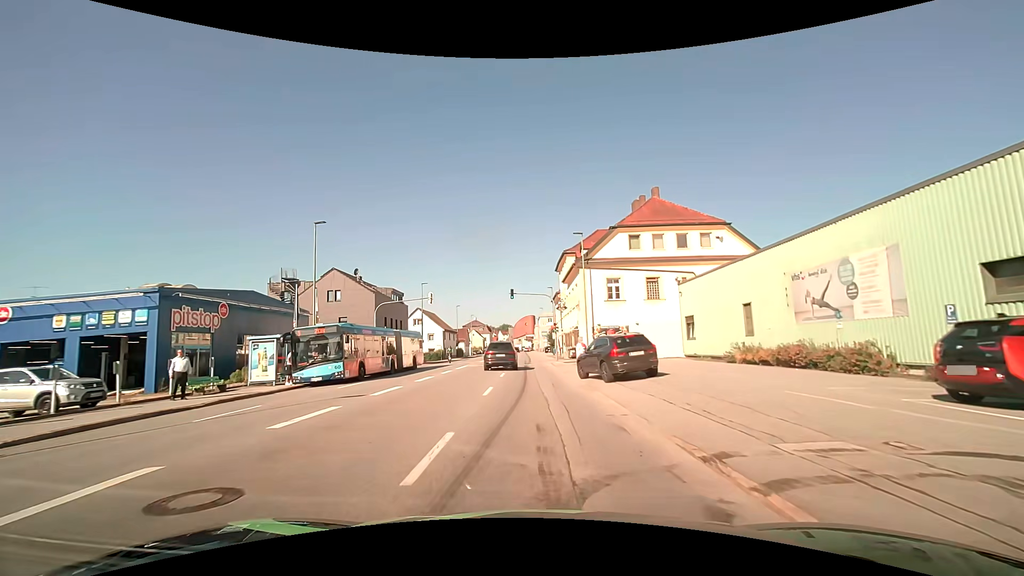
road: tertiary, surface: asphalt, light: Day
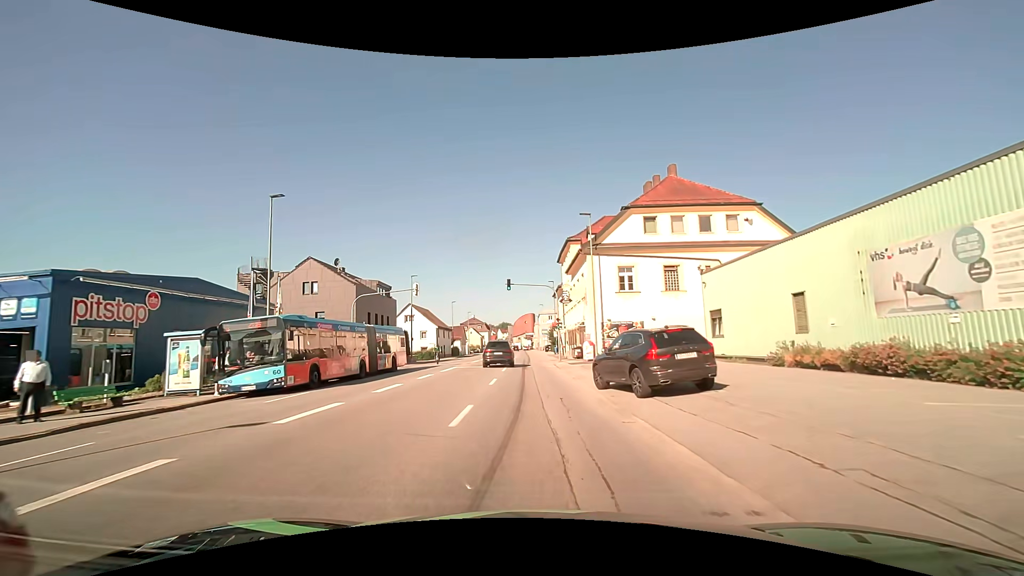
(0.0, +5.6) m; 0°
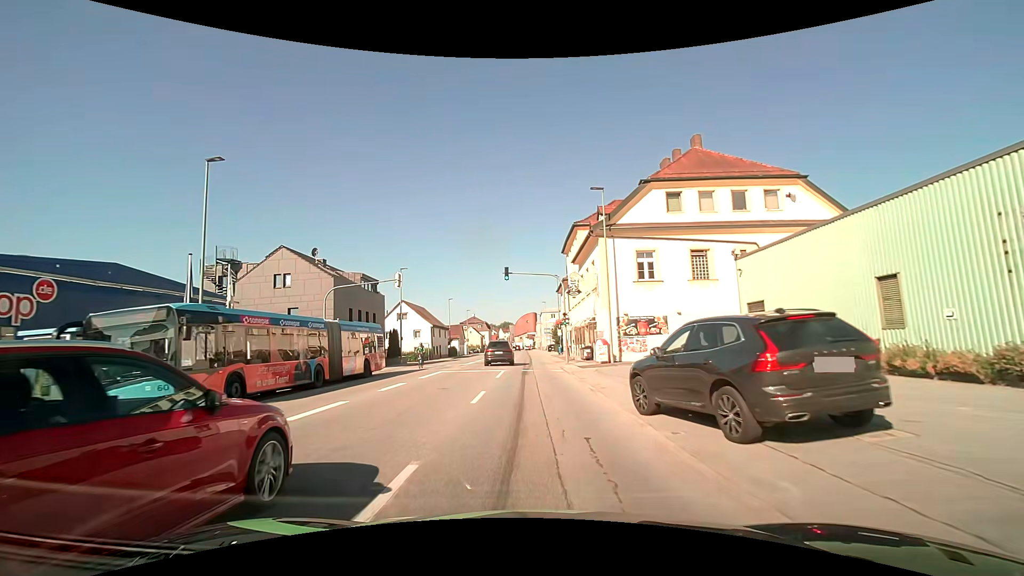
(0.0, +5.7) m; 0°
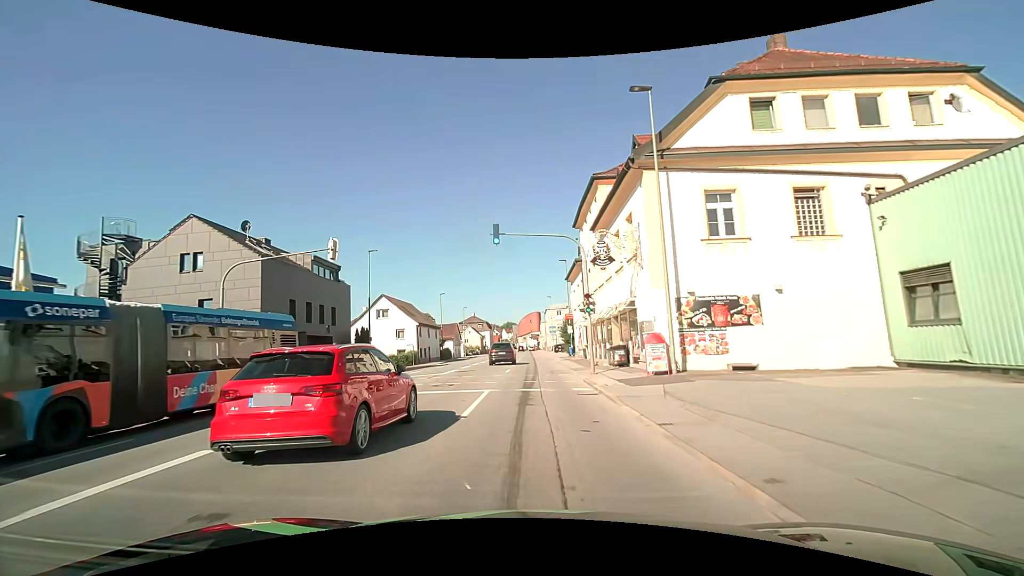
(0.0, +11.7) m; -1°
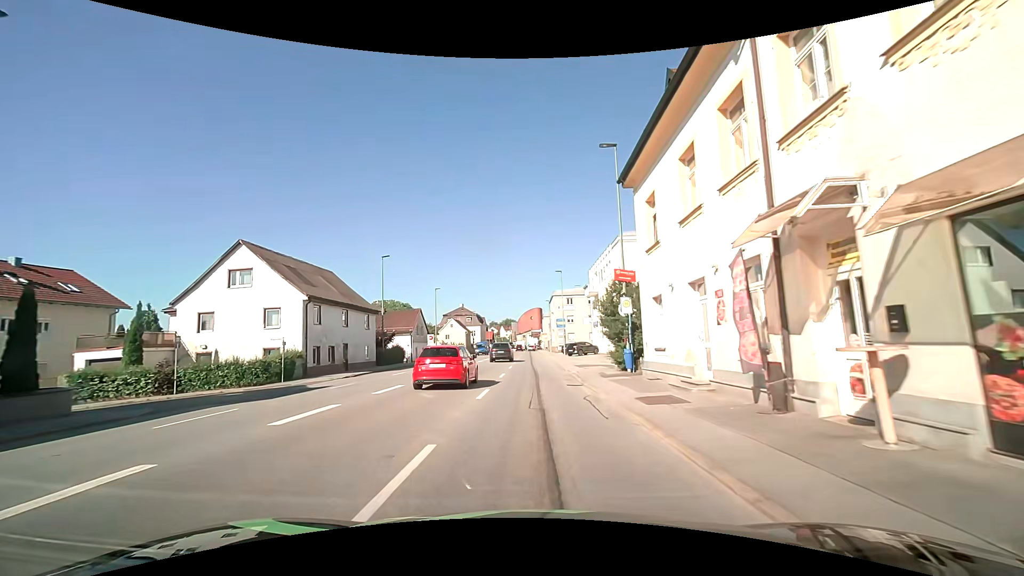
(+0.1, +31.3) m; +1°
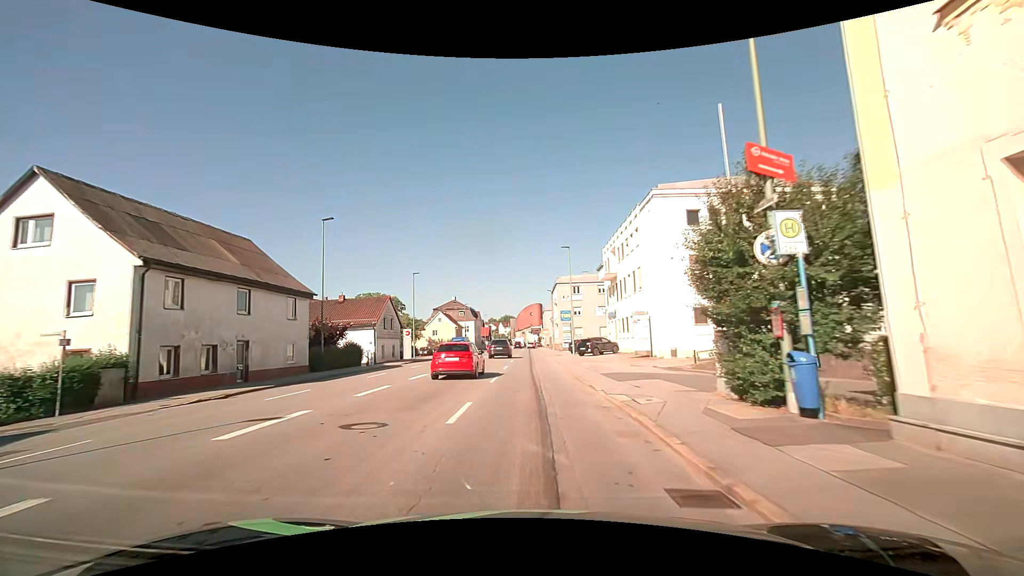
(-0.1, +13.6) m; -1°
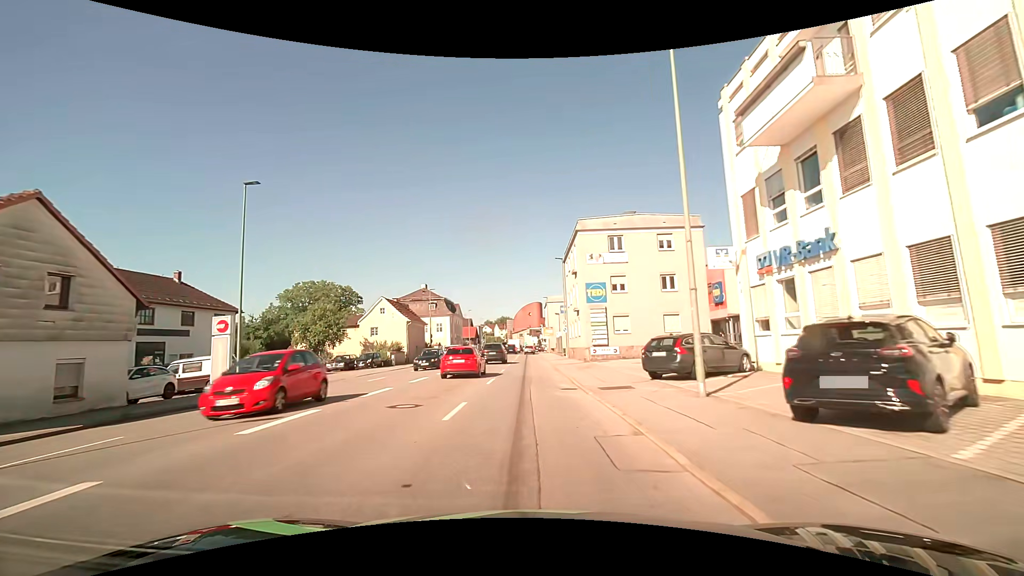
(+0.3, +35.3) m; 0°
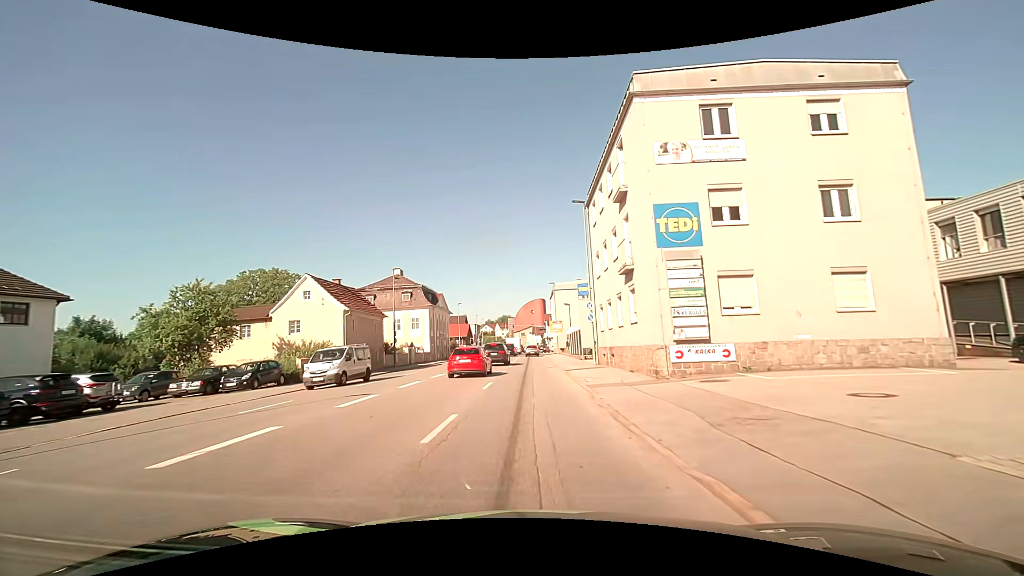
(+0.1, +20.0) m; 0°
(0, +10) (0, +20) (0, +30) (0, +40) (0, +50) (0, +60) (0, +70) (0, +80) (0, +90) (+1, +100) m
